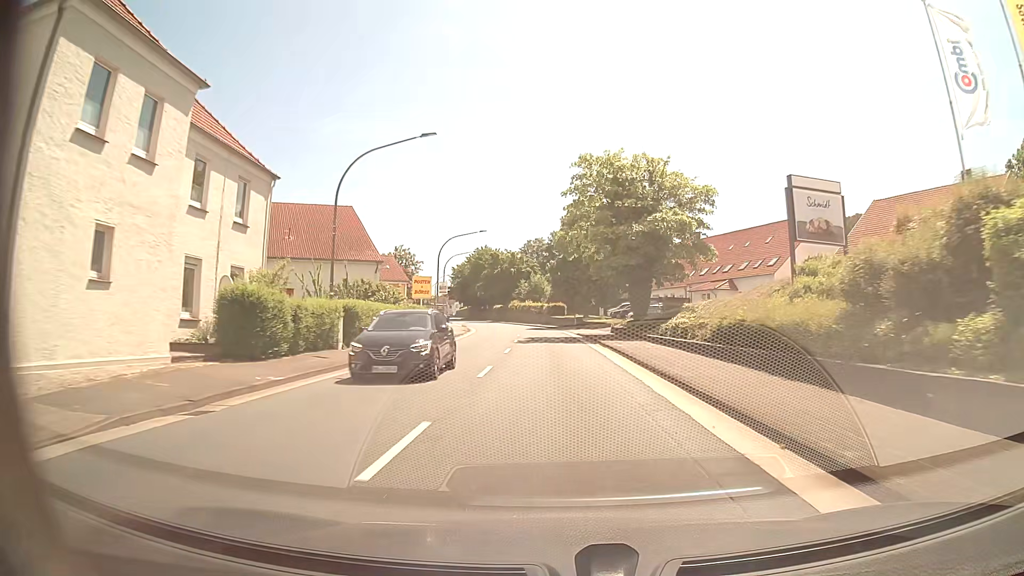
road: primary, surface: asphalt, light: Day
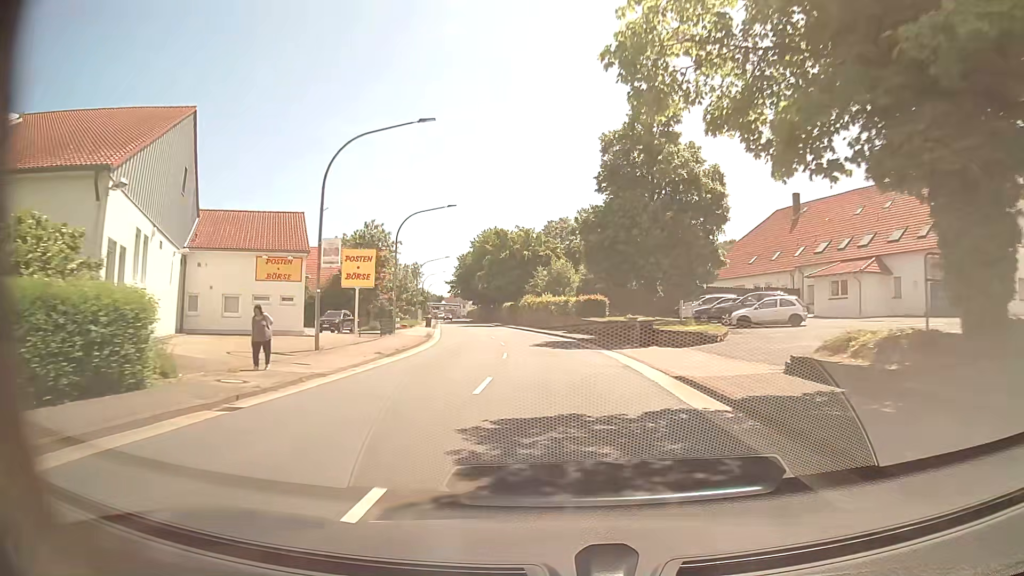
(-0.5, +30.6) m; -2°
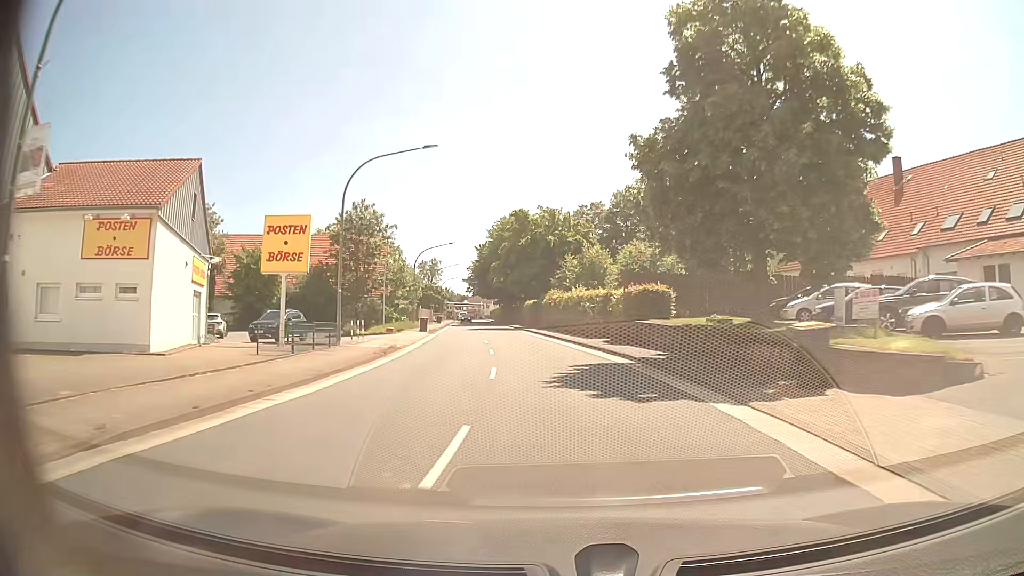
(-0.3, +15.3) m; -2°
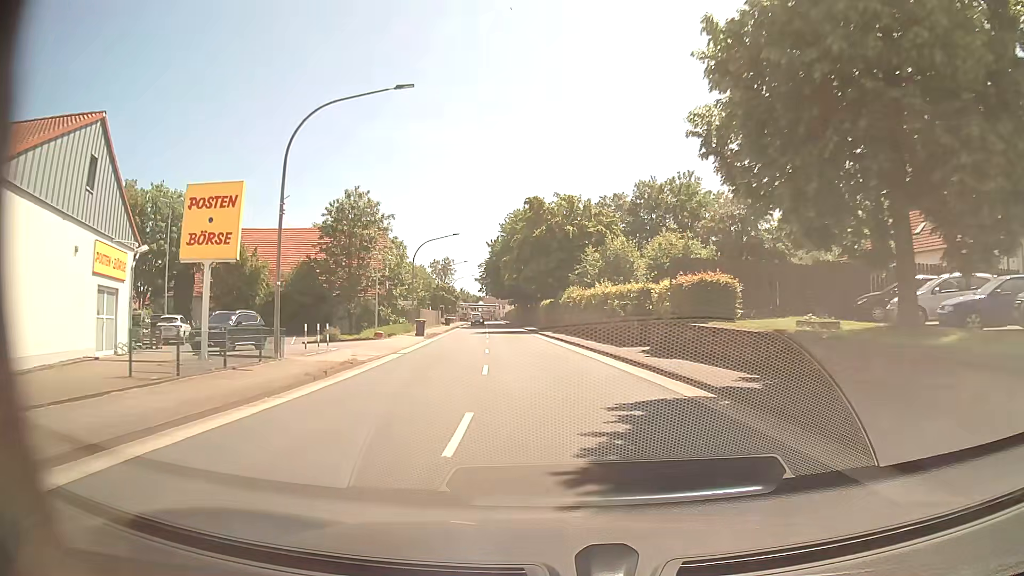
(-0.1, +7.6) m; -2°
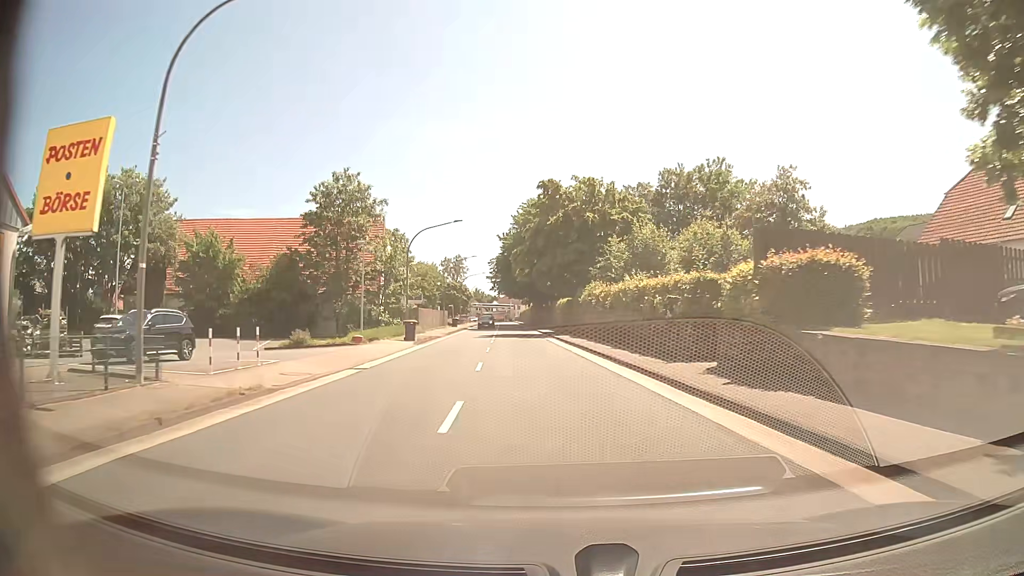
(-0.1, +7.6) m; -2°
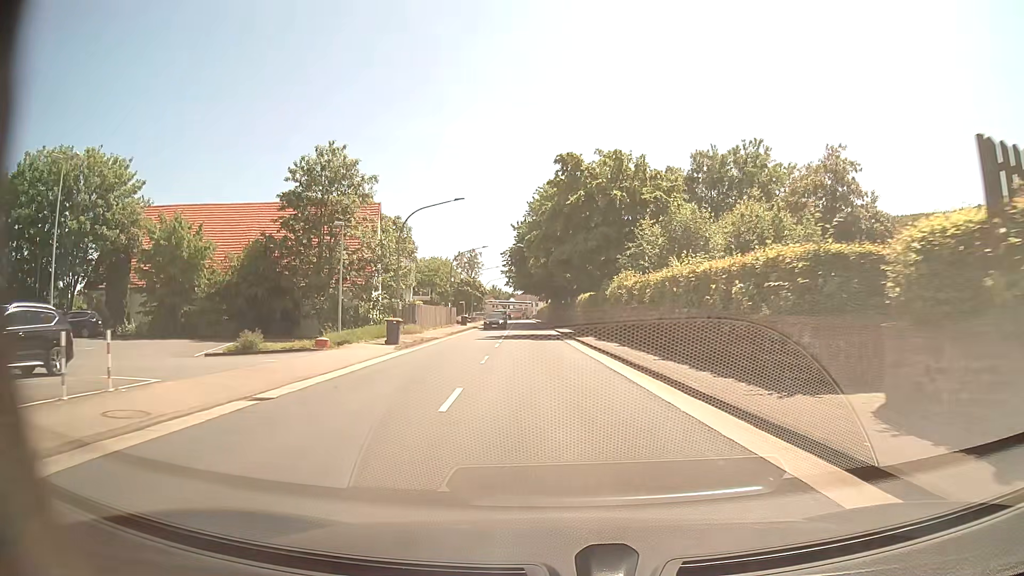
(-0.1, +7.6) m; -1°
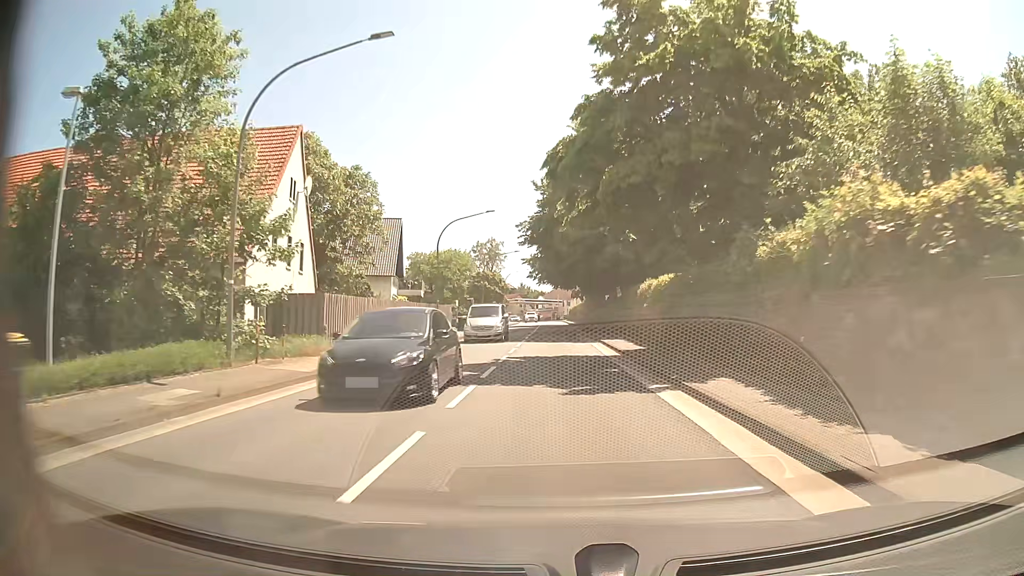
(-0.8, +22.9) m; -3°
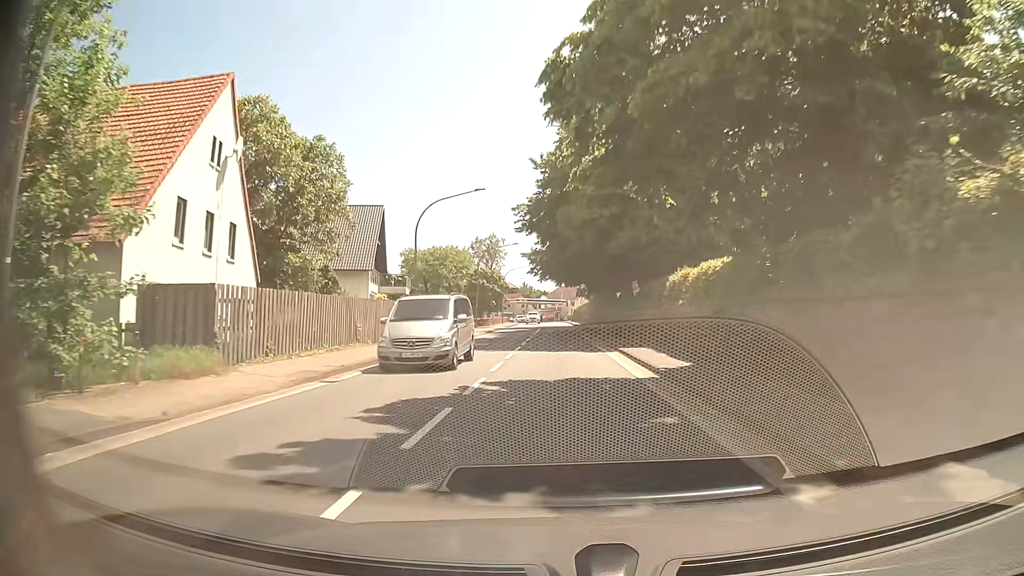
(0.0, +7.7) m; -1°
(0, +10) (0, +20) (0, +30) (0, +40) (0, +50) (0, +60) (0, +70) (0, +80) (0, +90) (-1, +100) m
